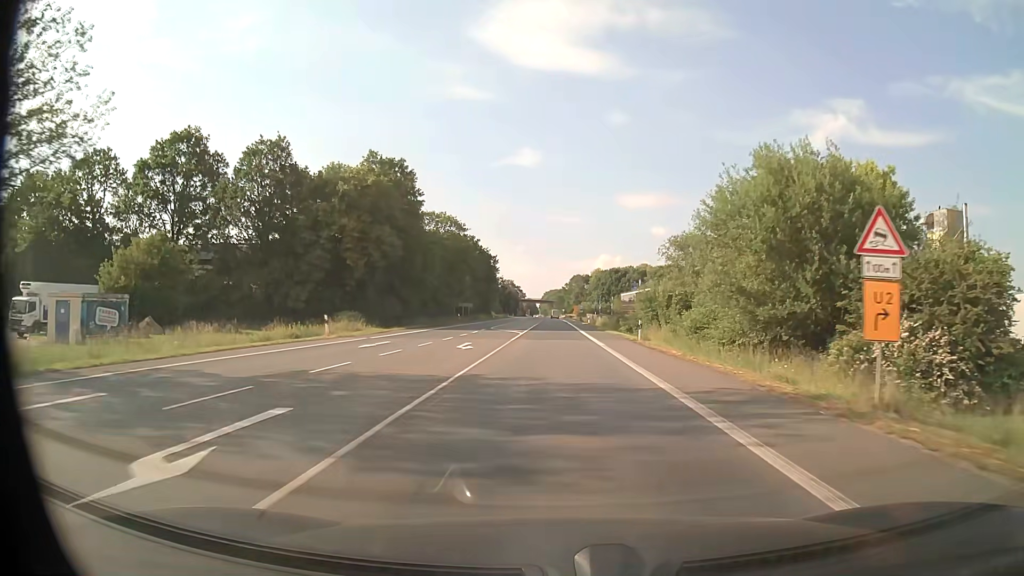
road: primary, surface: asphalt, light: Day
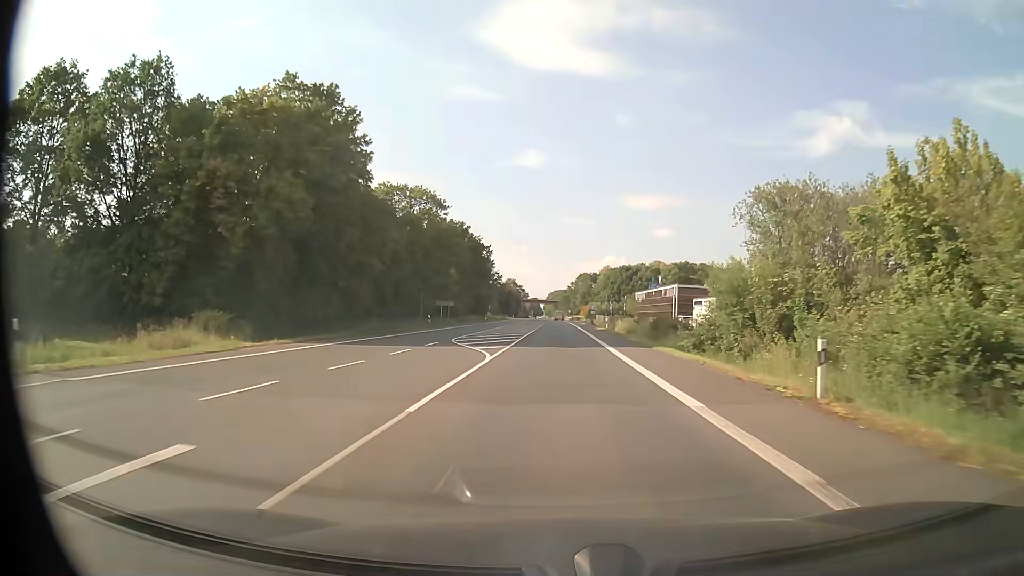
(-0.1, +22.9) m; 0°
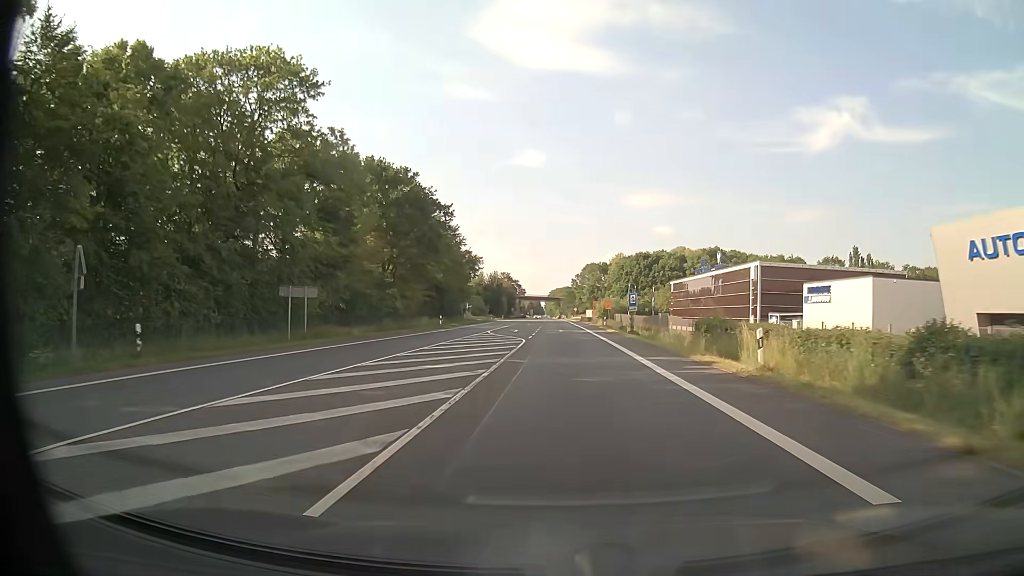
(-0.1, +45.8) m; 0°
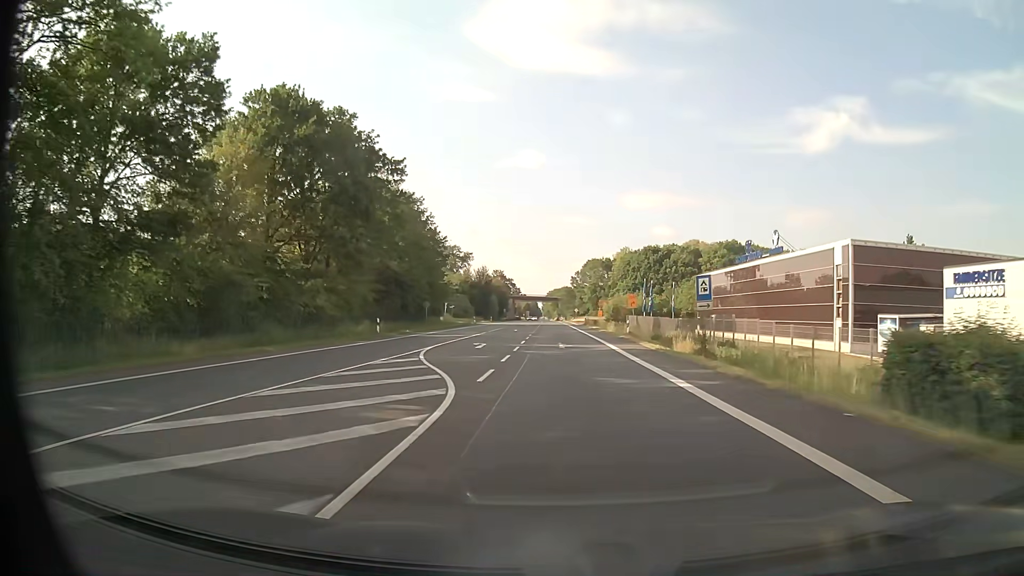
(0.0, +22.9) m; 0°
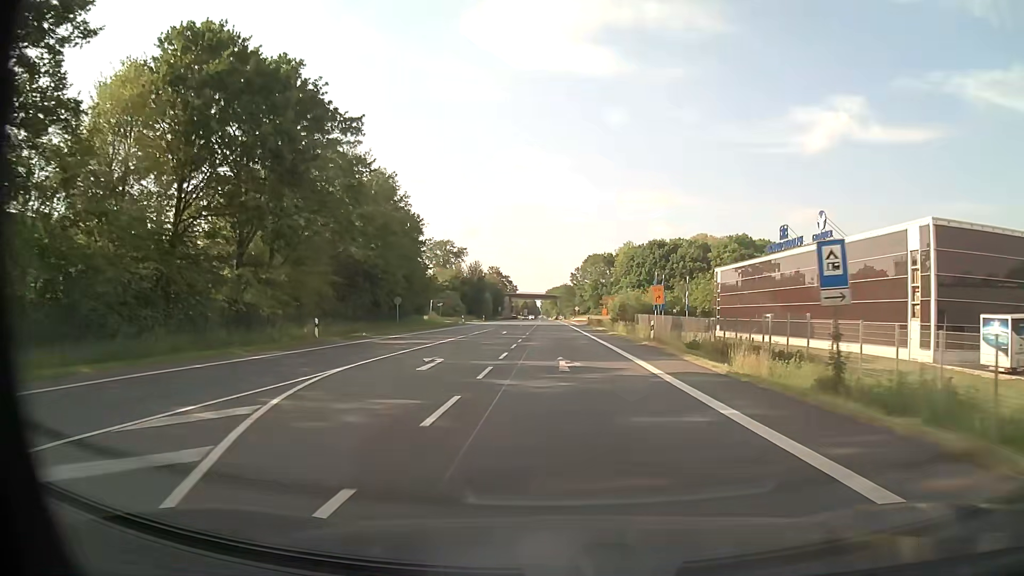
(0.0, +11.4) m; 0°
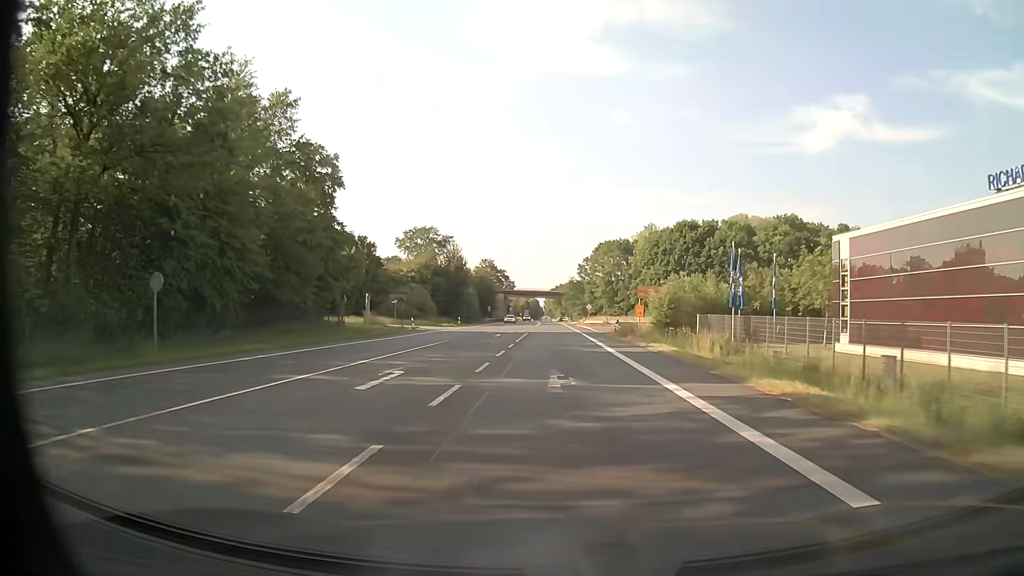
(0.0, +34.3) m; 0°
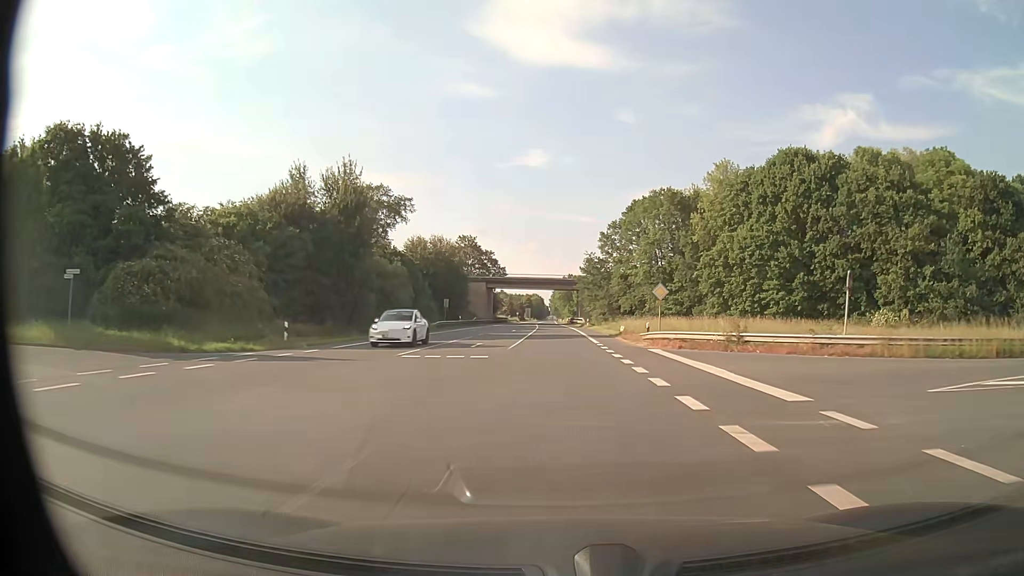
(-0.3, +58.0) m; -1°
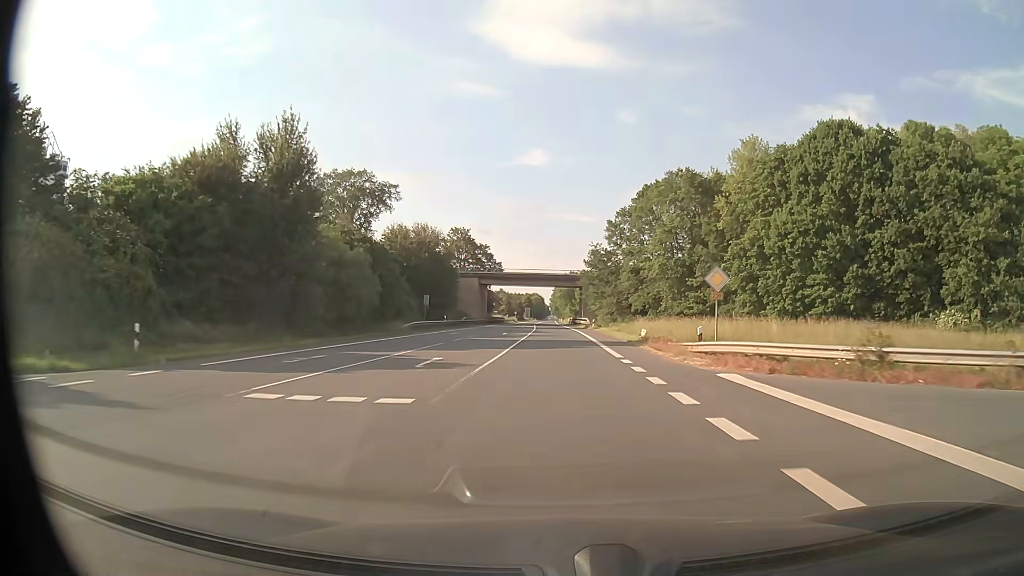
(0.0, +11.7) m; 0°
(0, +10) (0, +20) (0, +30) (0, +40) (0, +50) (0, +60) (-1, +70) (-1, +80) (-1, +90) (-1, +100) m
